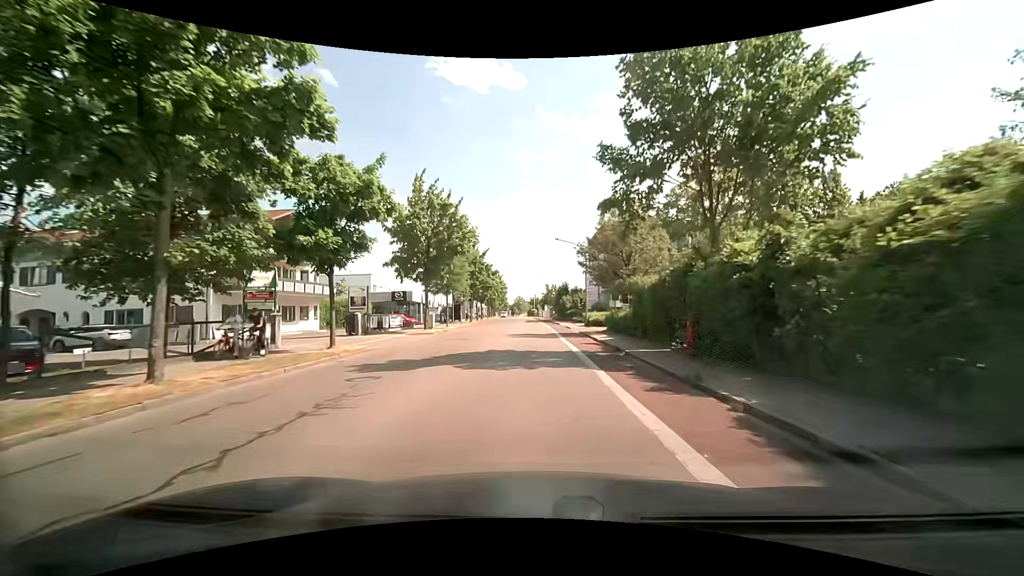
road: tertiary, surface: asphalt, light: Day
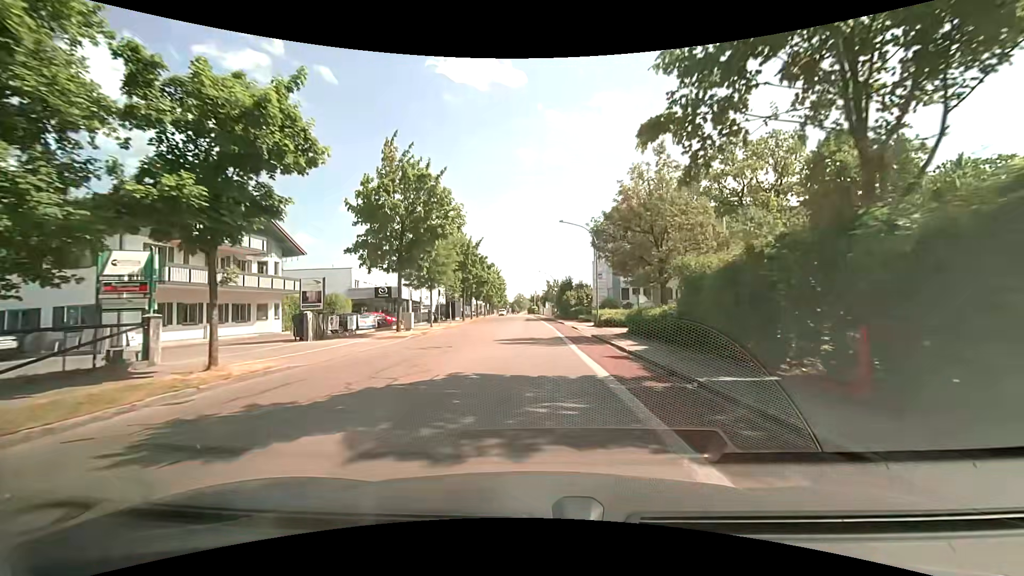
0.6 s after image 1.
(0.0, +7.2) m; 0°
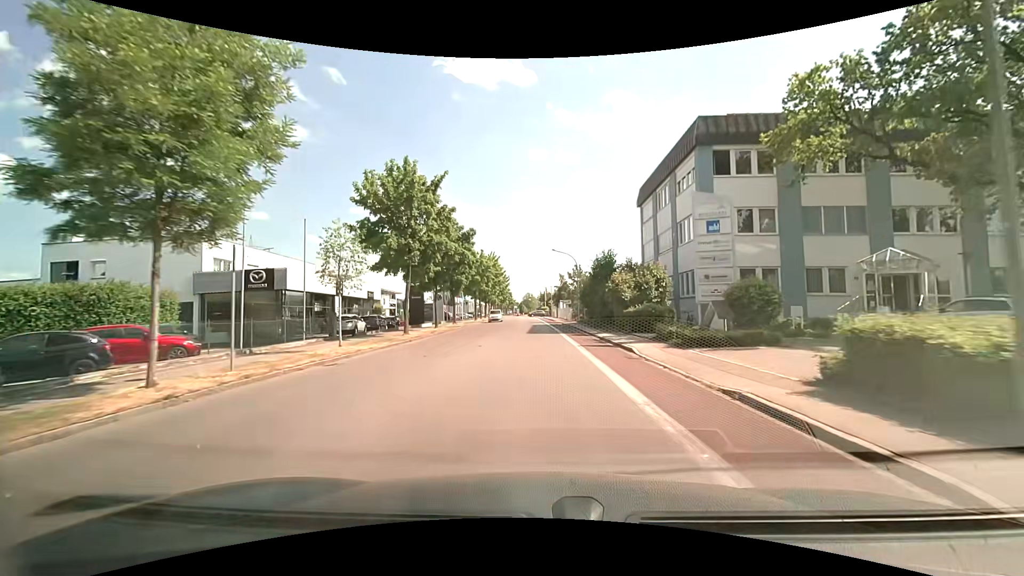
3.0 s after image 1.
(-0.4, +29.1) m; -1°
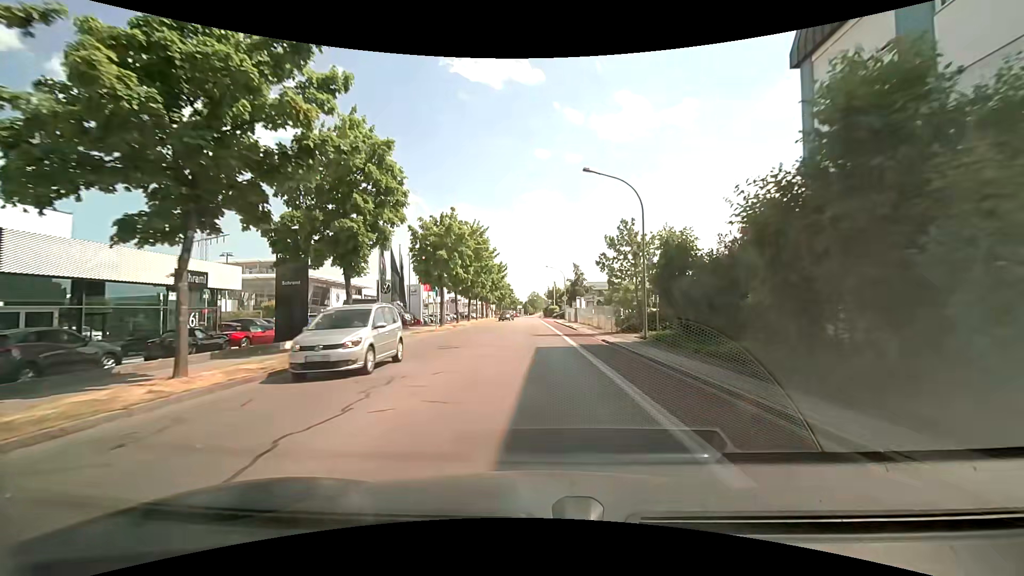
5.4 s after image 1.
(-0.2, +28.7) m; -1°
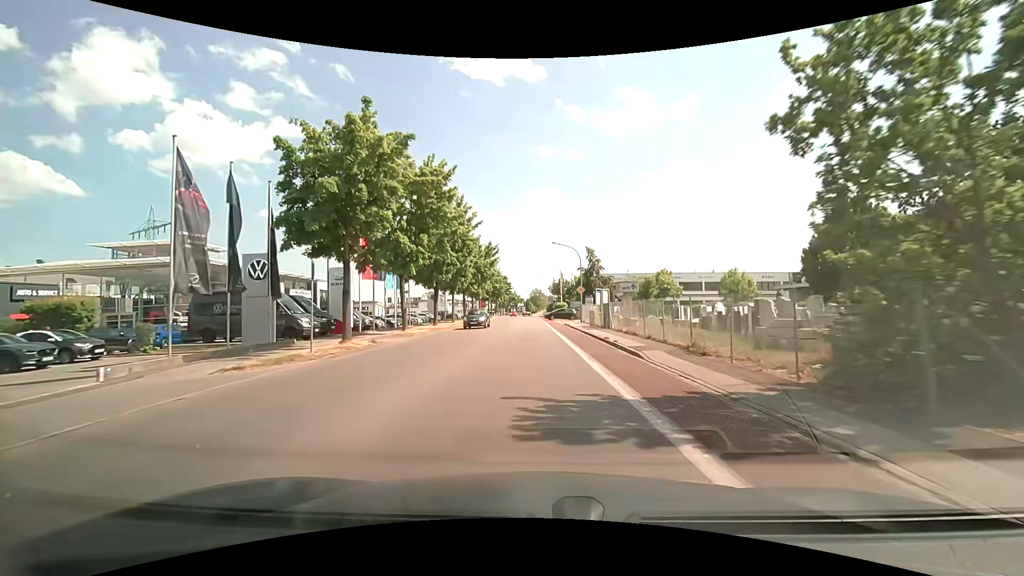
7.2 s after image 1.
(0.0, +21.6) m; 0°
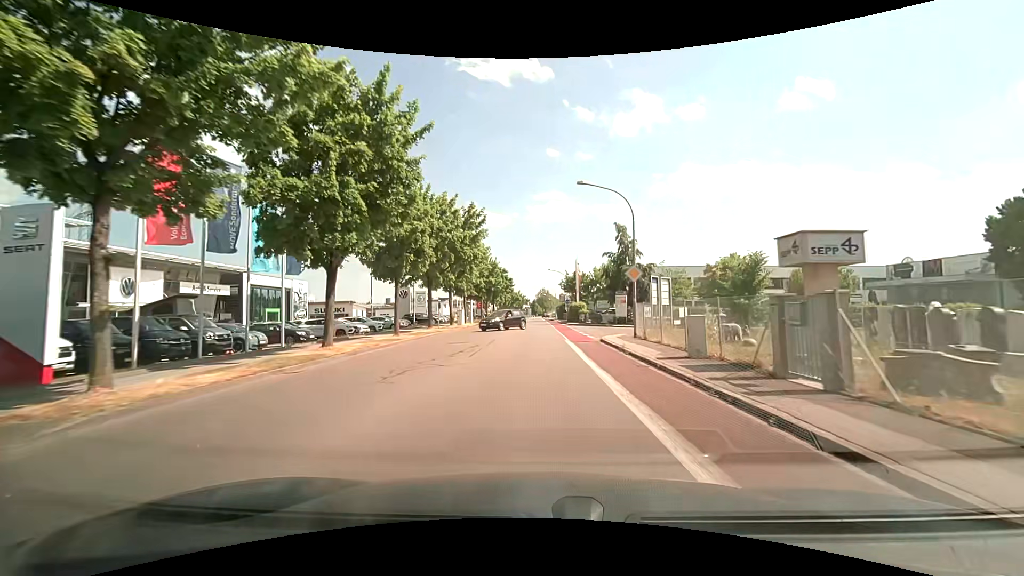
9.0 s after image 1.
(-0.2, +21.9) m; 0°
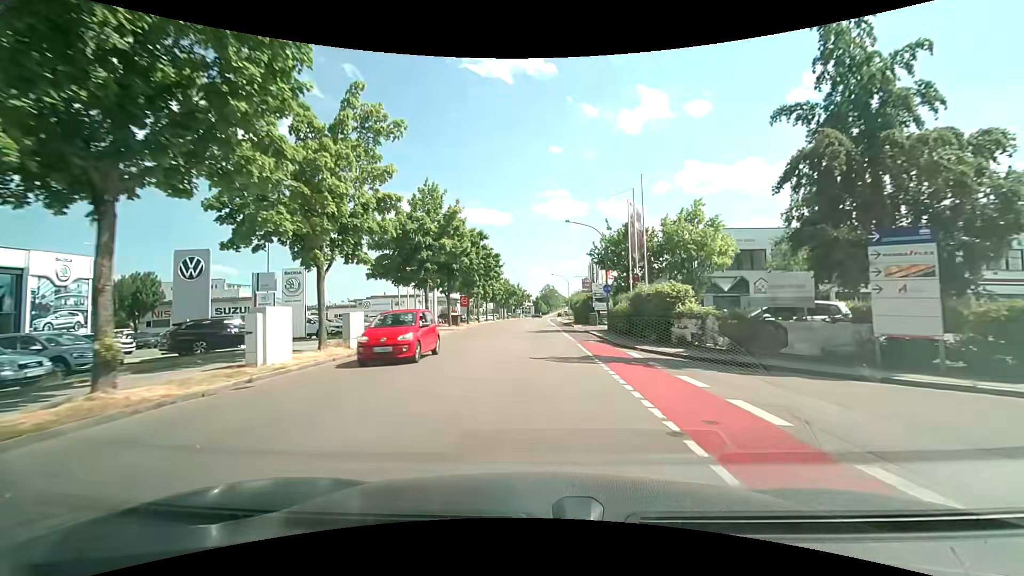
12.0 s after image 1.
(-0.4, +37.1) m; -1°
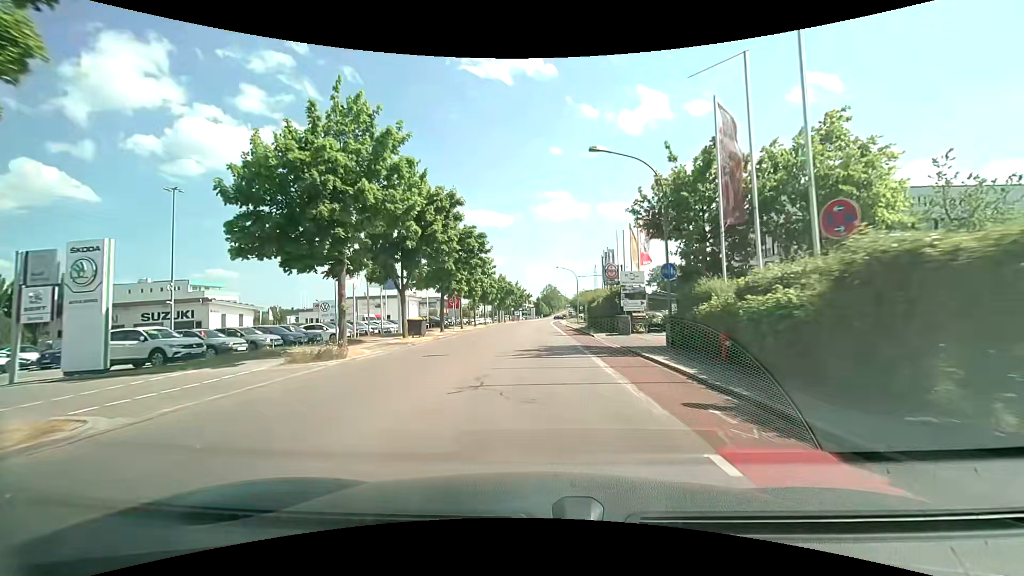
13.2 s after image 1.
(0.0, +15.0) m; +1°
